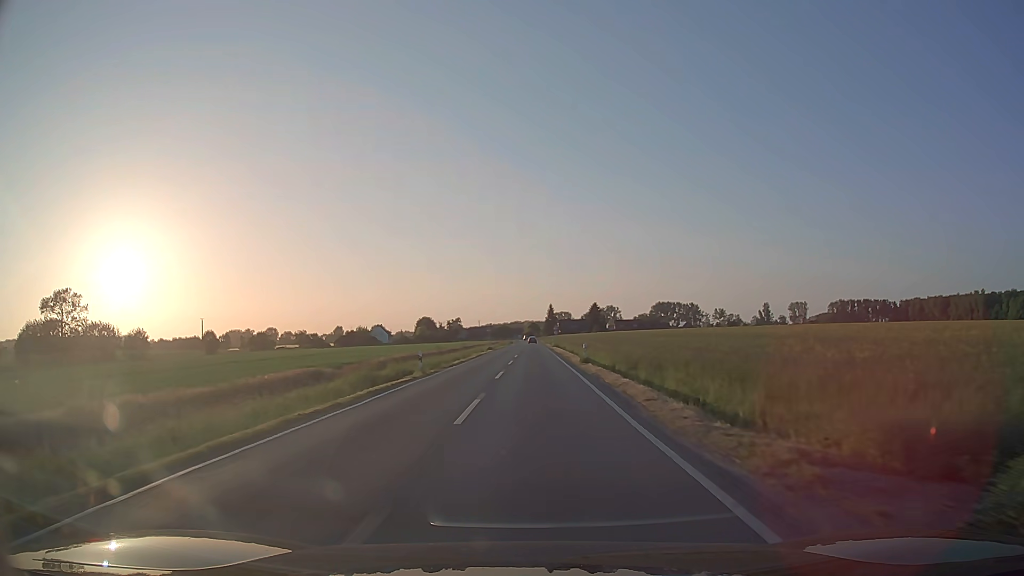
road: secondary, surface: asphalt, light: Day
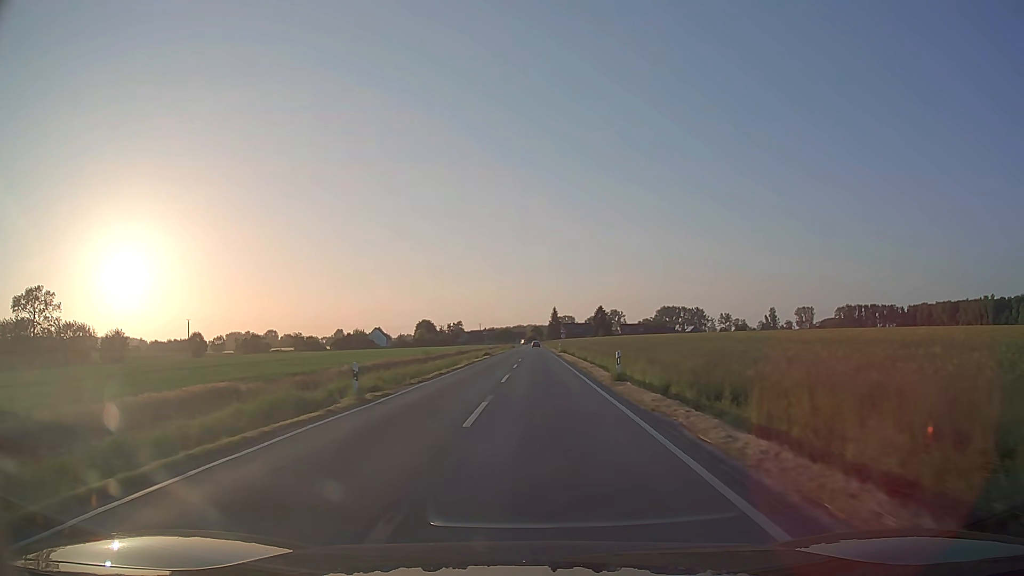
(0.0, +11.4) m; 0°
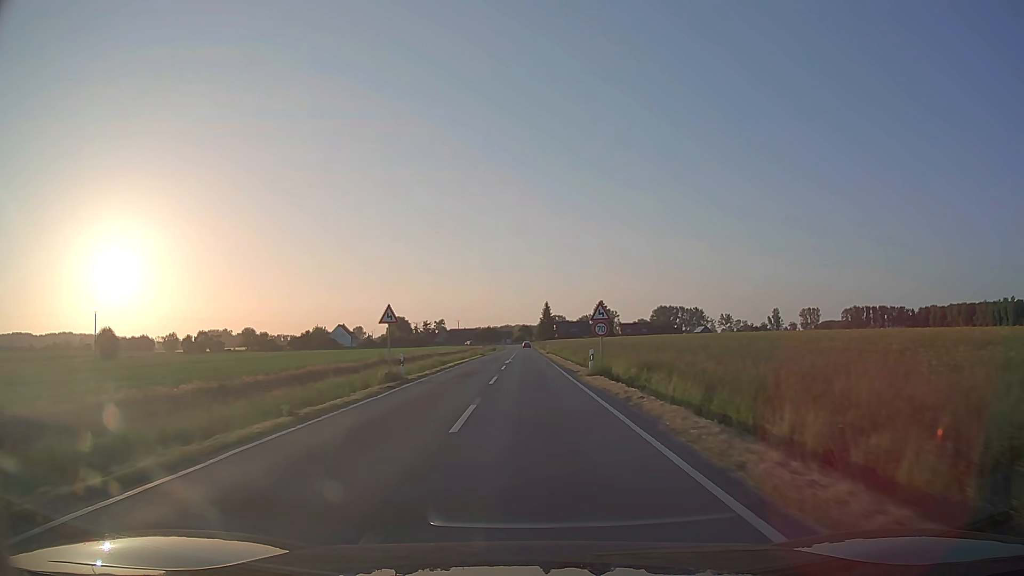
(+0.4, +45.7) m; +1°
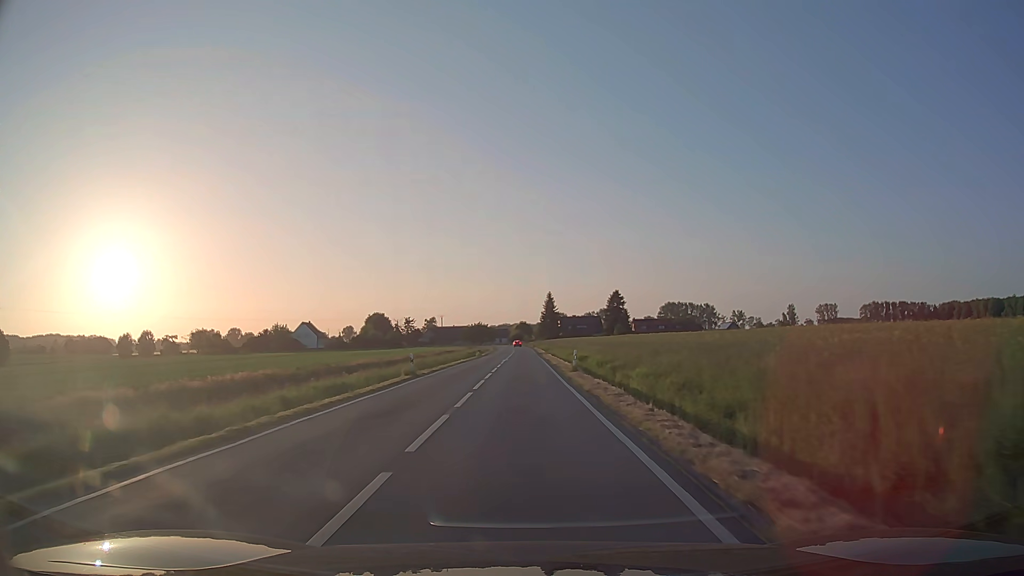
(0.0, +45.7) m; 0°
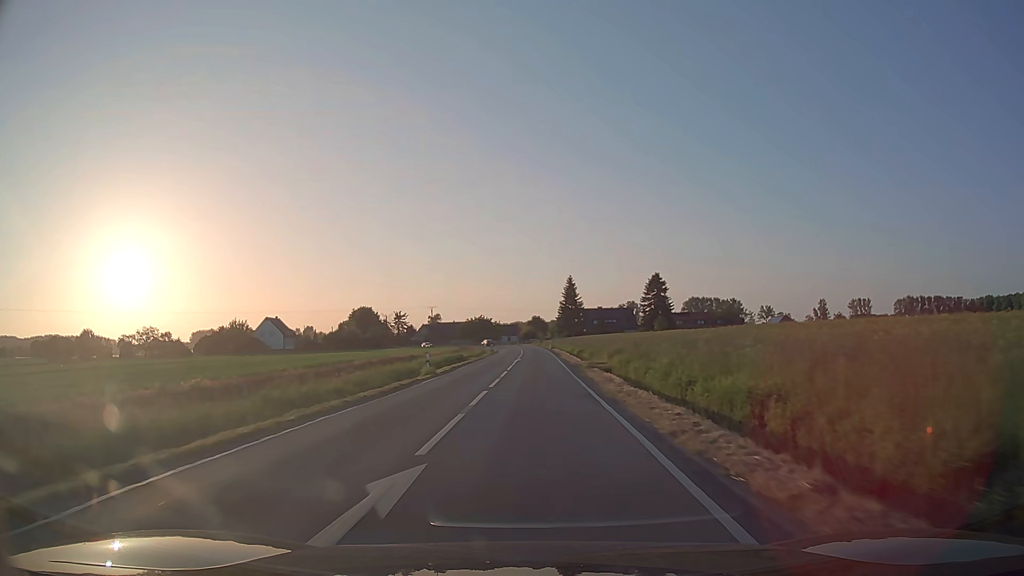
(-0.3, +45.8) m; -1°
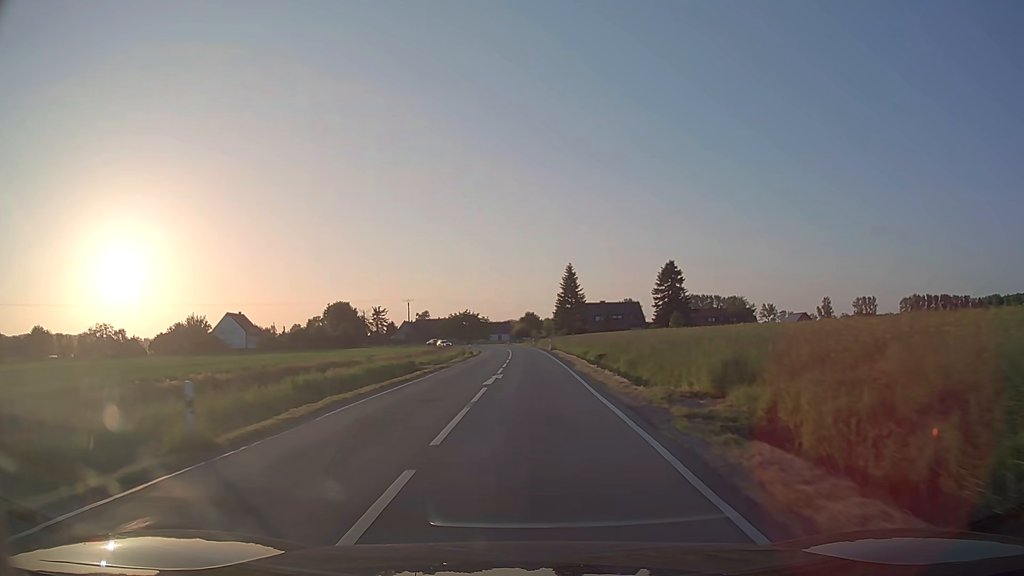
(+0.1, +22.9) m; 0°
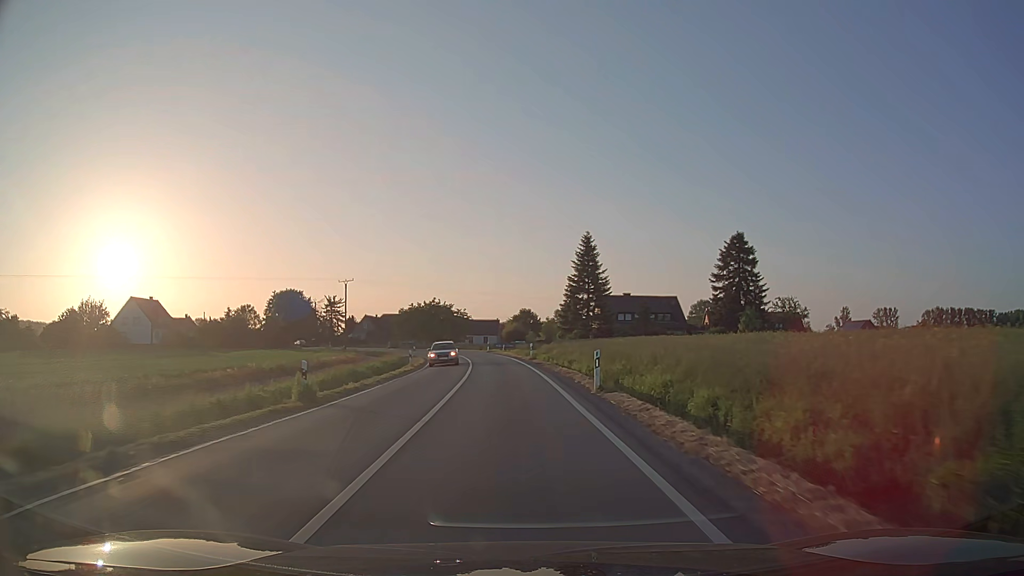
(+0.1, +45.8) m; 0°
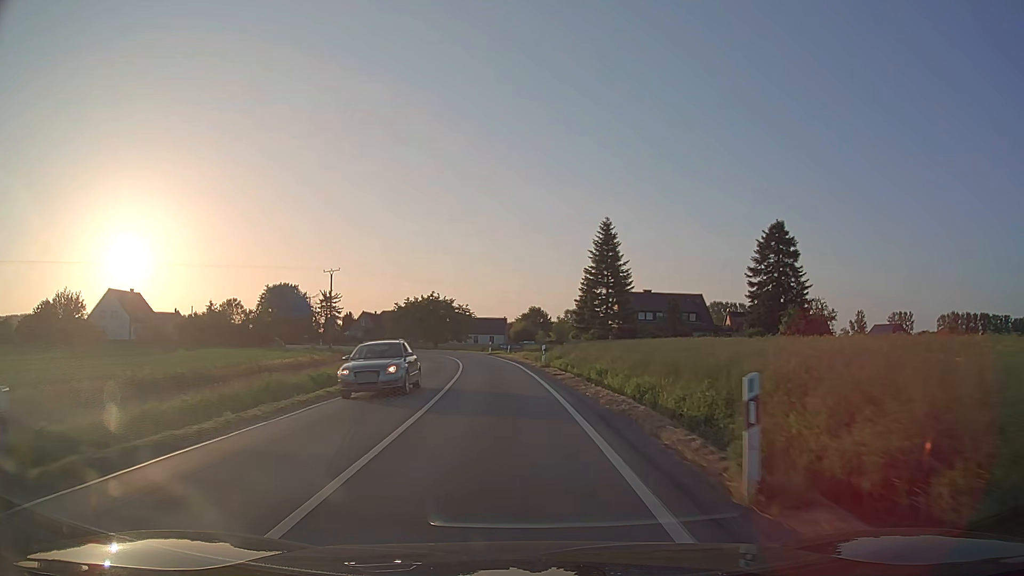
(-0.1, +11.4) m; -1°
